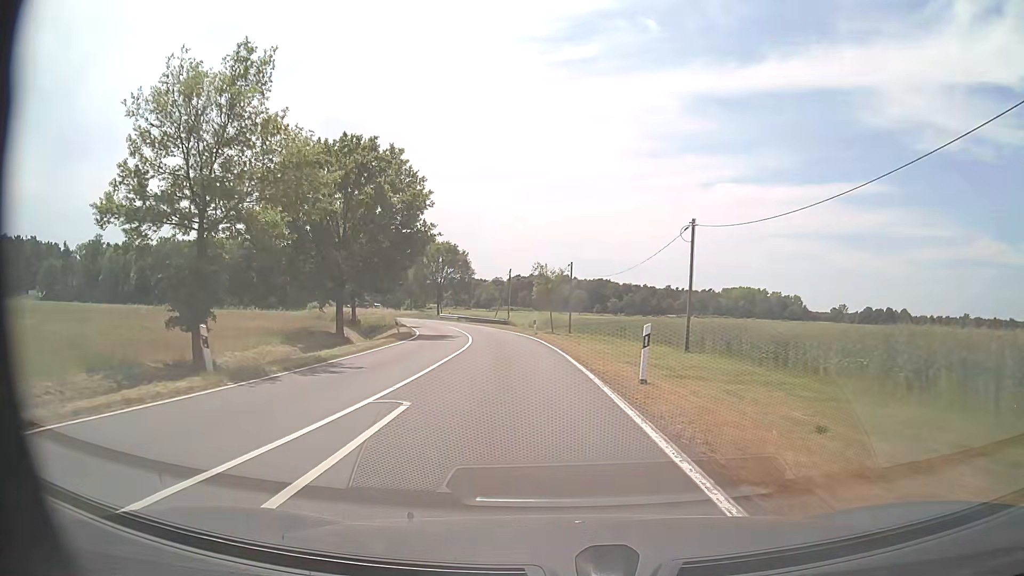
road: secondary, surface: asphalt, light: Day
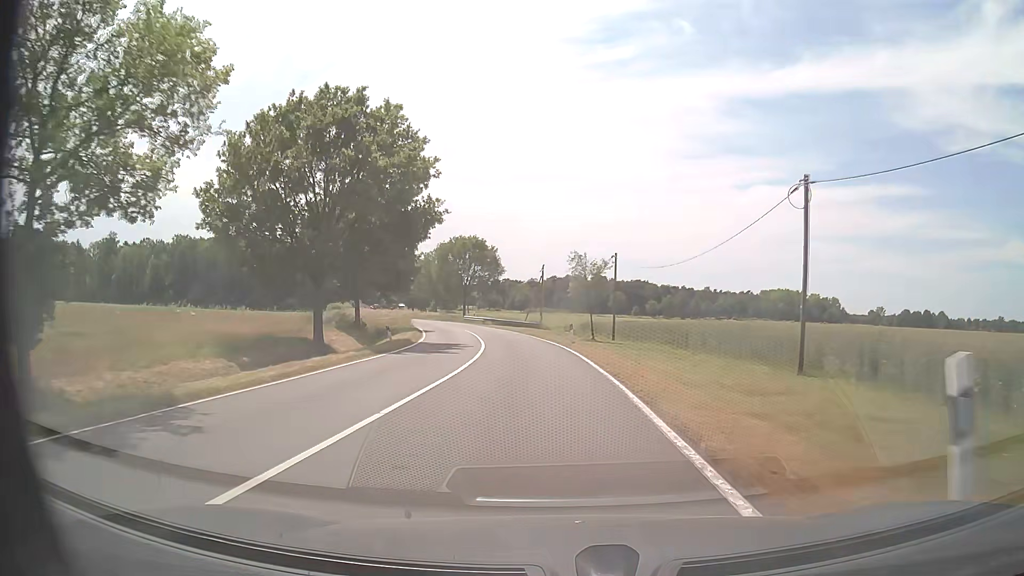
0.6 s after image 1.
(-0.2, +9.4) m; -3°
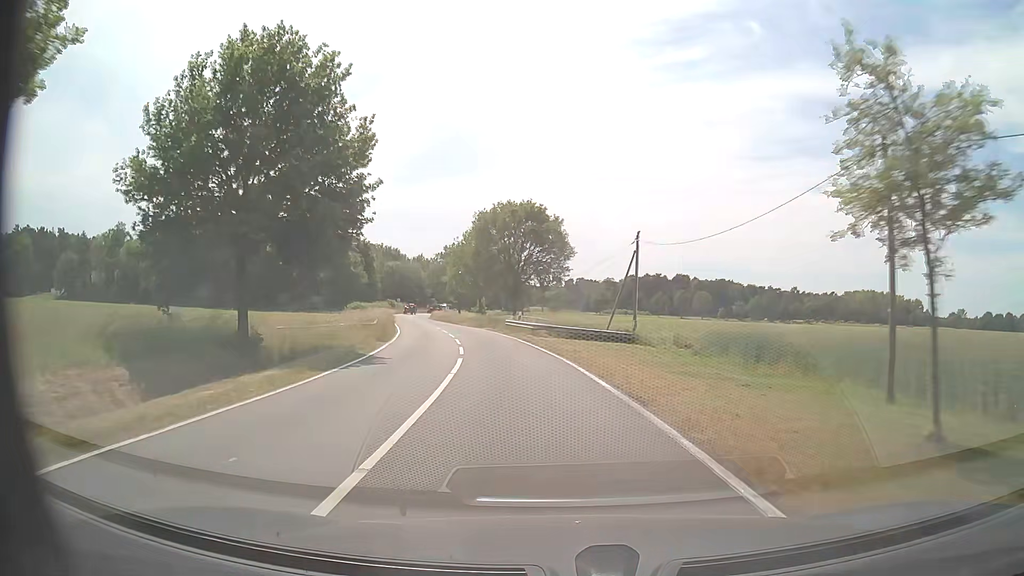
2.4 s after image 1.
(-1.7, +29.5) m; -6°
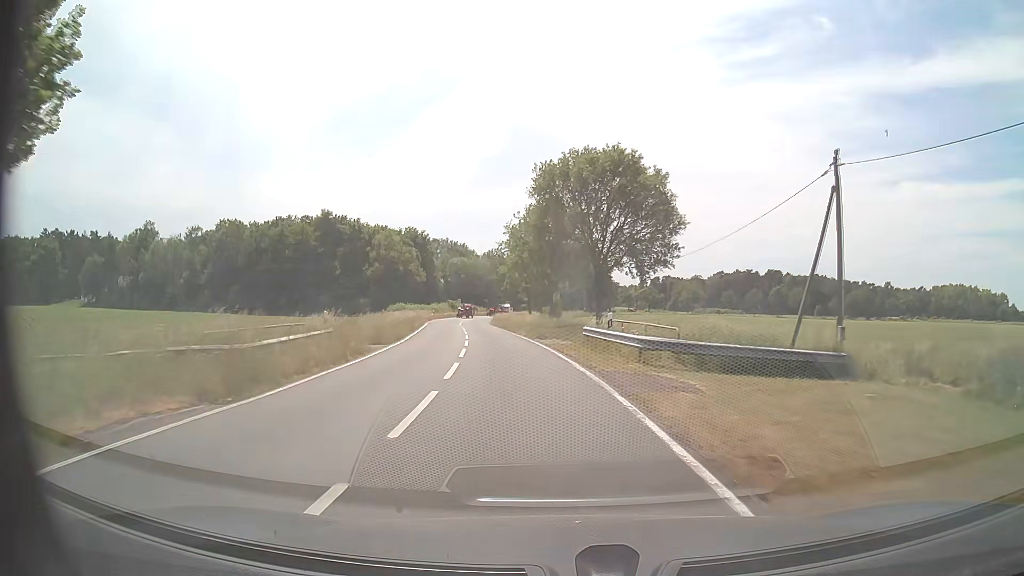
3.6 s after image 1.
(-1.3, +20.5) m; -8°
(0, +10) (-1, +20) (-2, +30) (-4, +40) (-5, +50) (-7, +60) (-8, +69) (-9, +79) (-9, +89) (-9, +99) m
